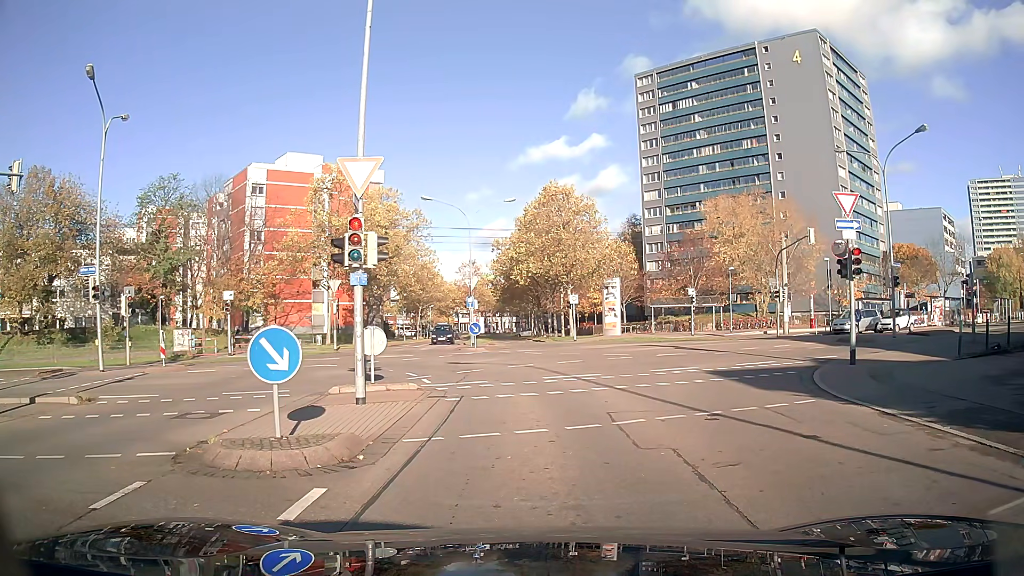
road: residential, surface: asphalt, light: Day
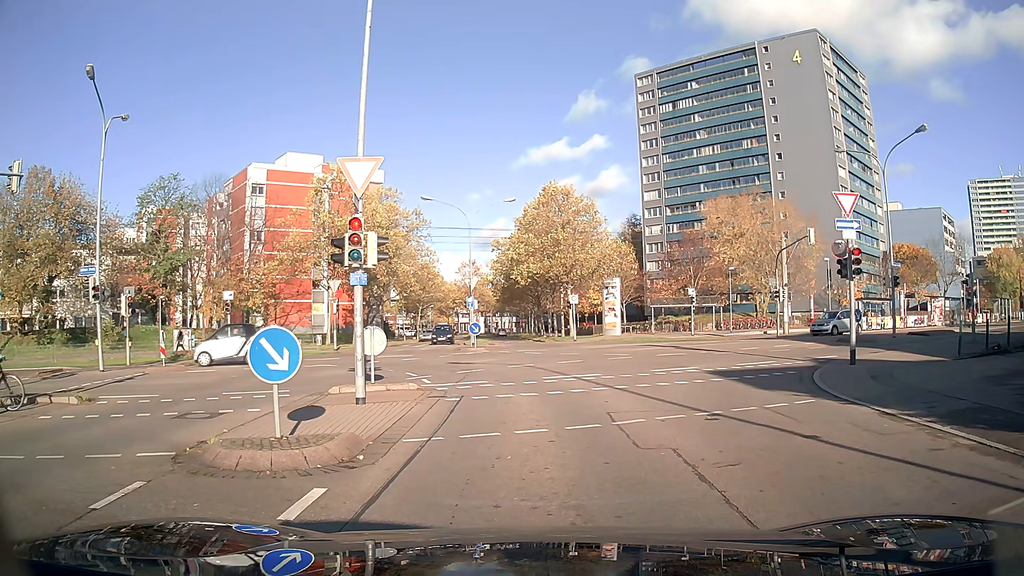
(0.0, 0.0) m; 0°
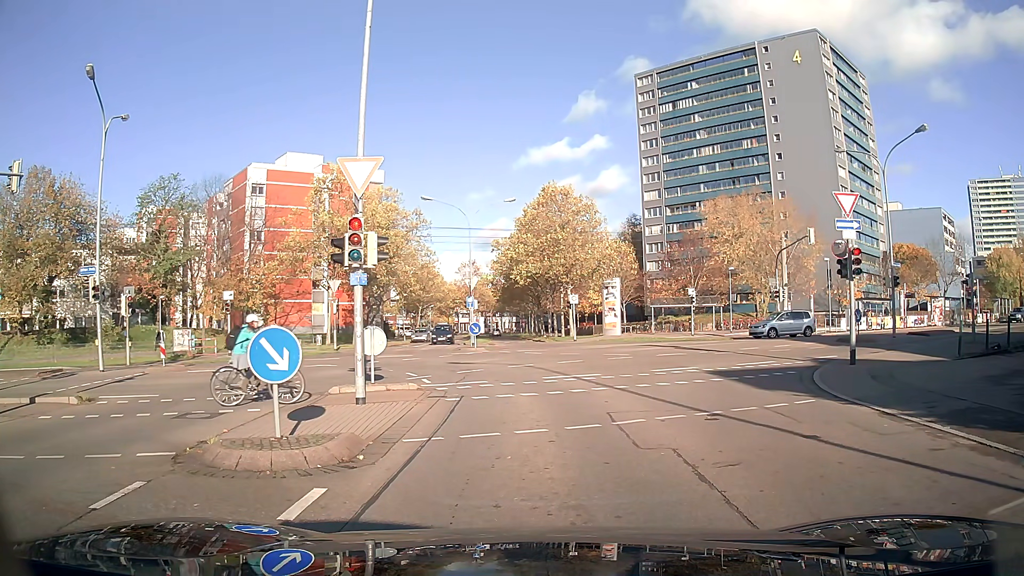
(0.0, 0.0) m; 0°
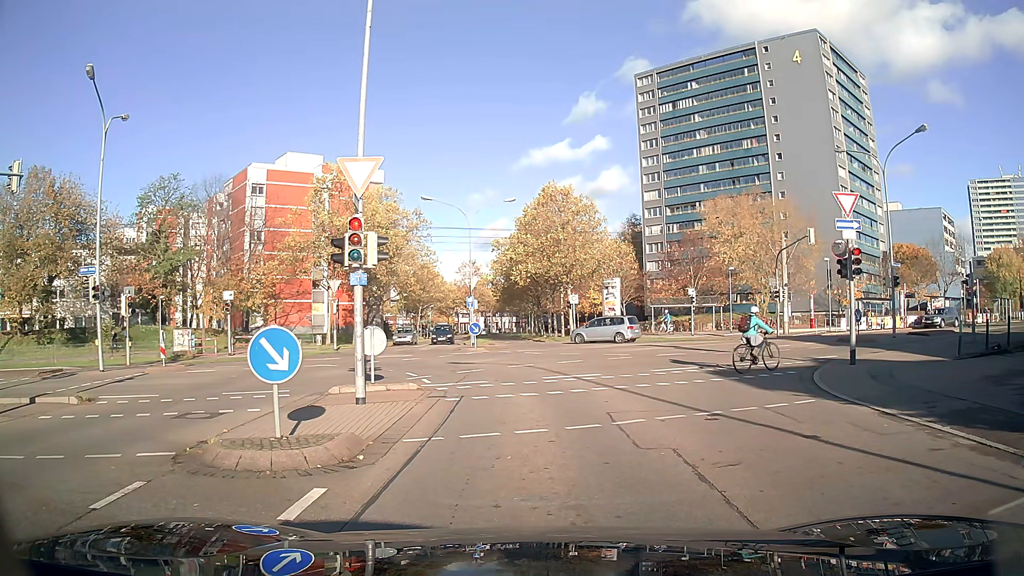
(0.0, 0.0) m; 0°
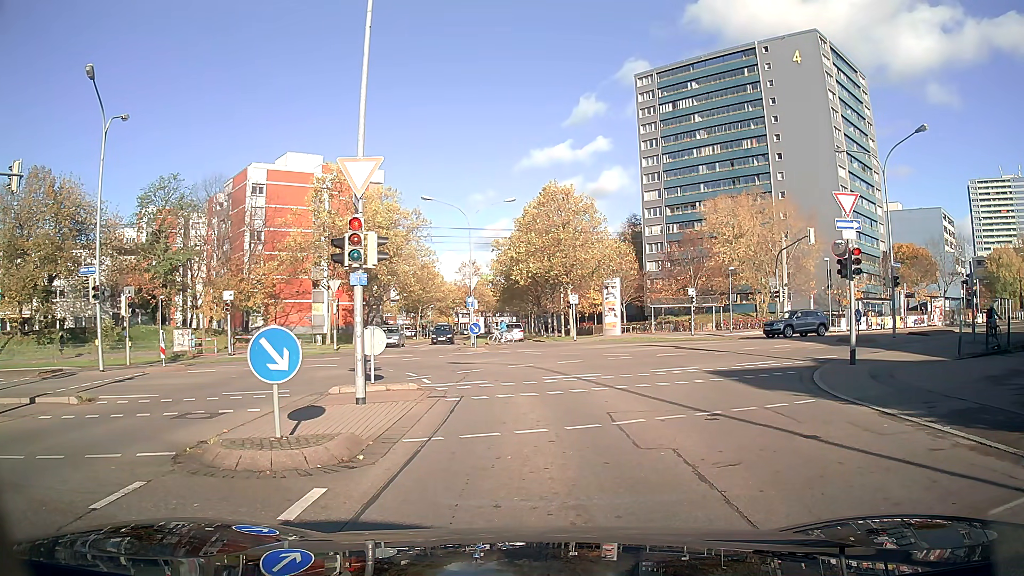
(0.0, 0.0) m; 0°
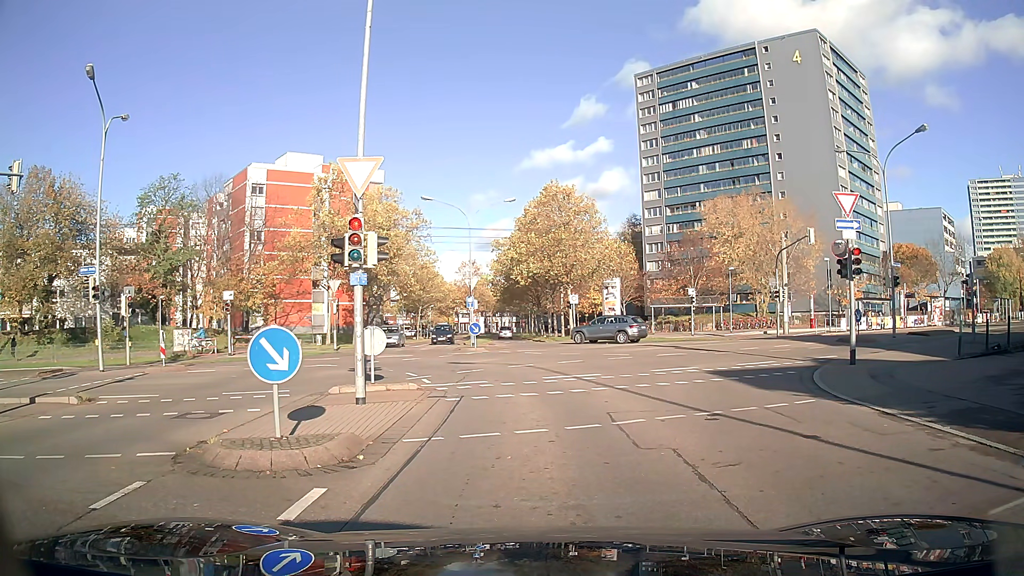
(0.0, 0.0) m; 0°
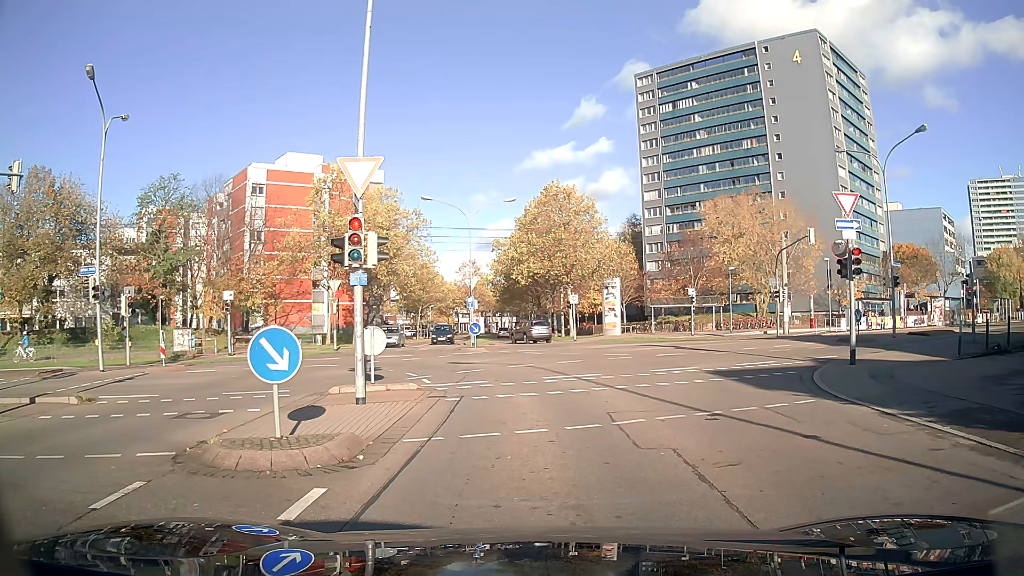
(0.0, 0.0) m; 0°
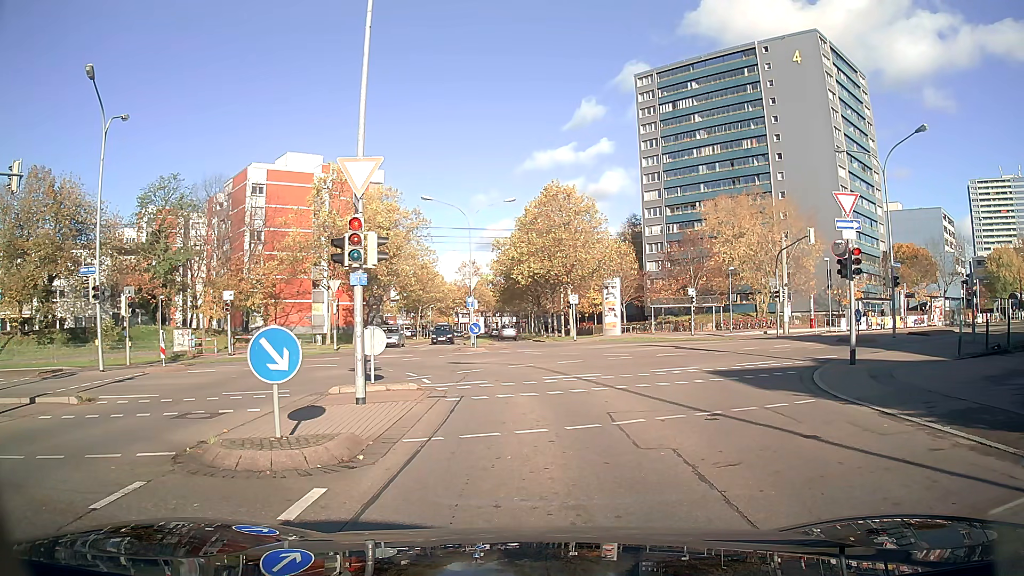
(0.0, 0.0) m; 0°
(0, +10) (-2, +20) (-10, +25) (-19, +21) (-28, +17) (-37, +13) (-46, +8) (-55, +3) (-63, -2) (-72, -7) m
